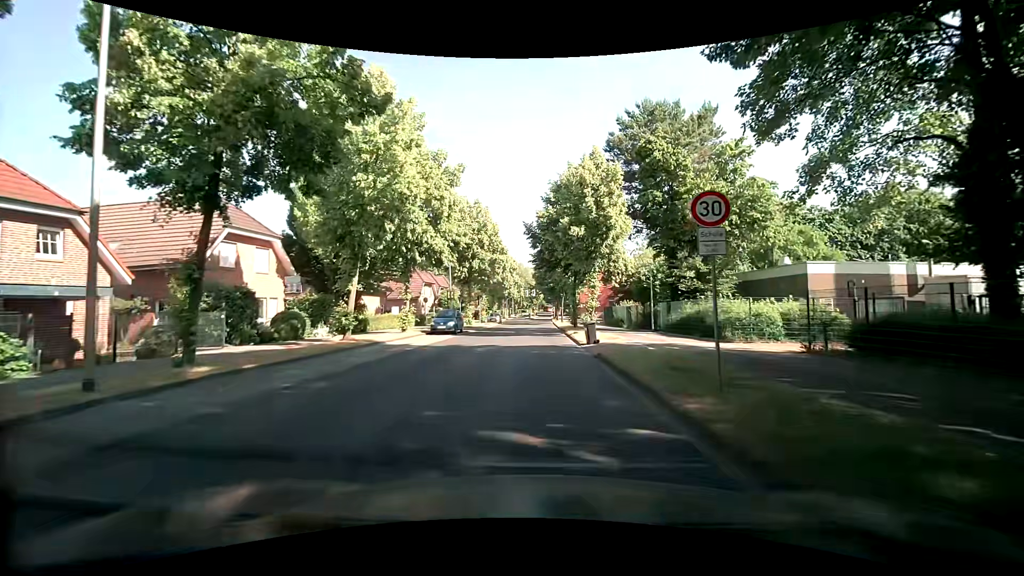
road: tertiary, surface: asphalt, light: Day
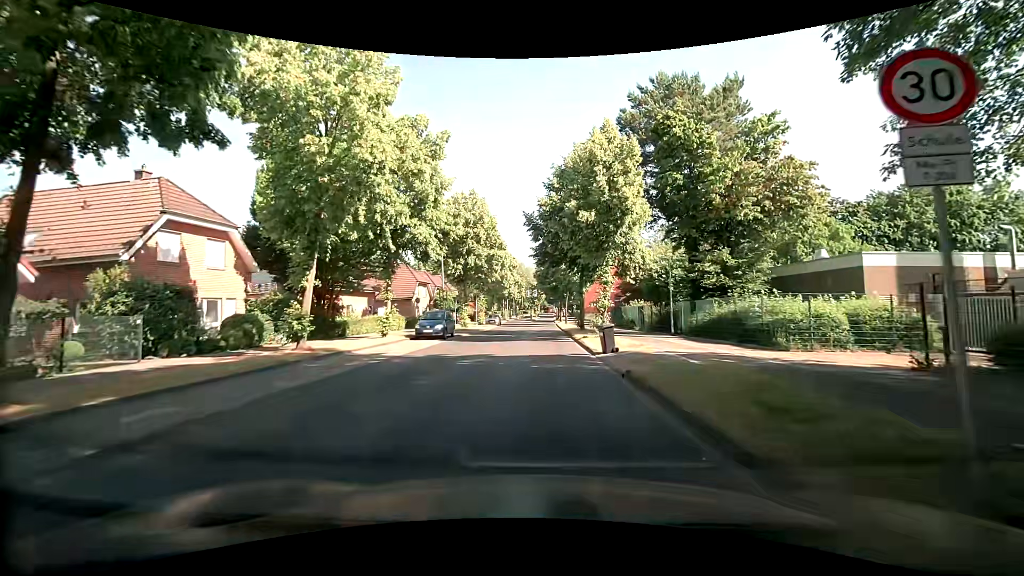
(0.0, +4.3) m; -1°
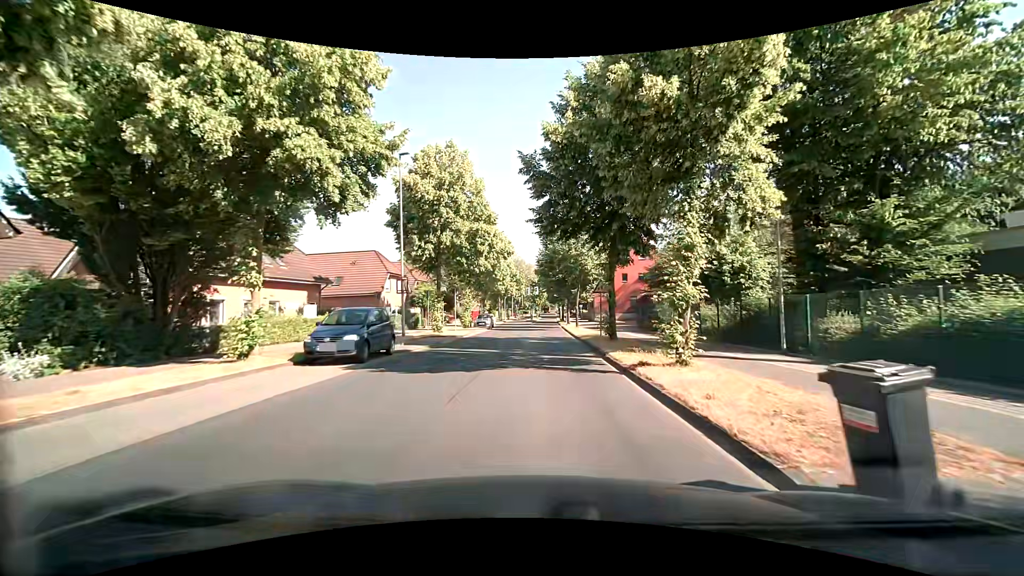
(+0.2, +12.8) m; +1°
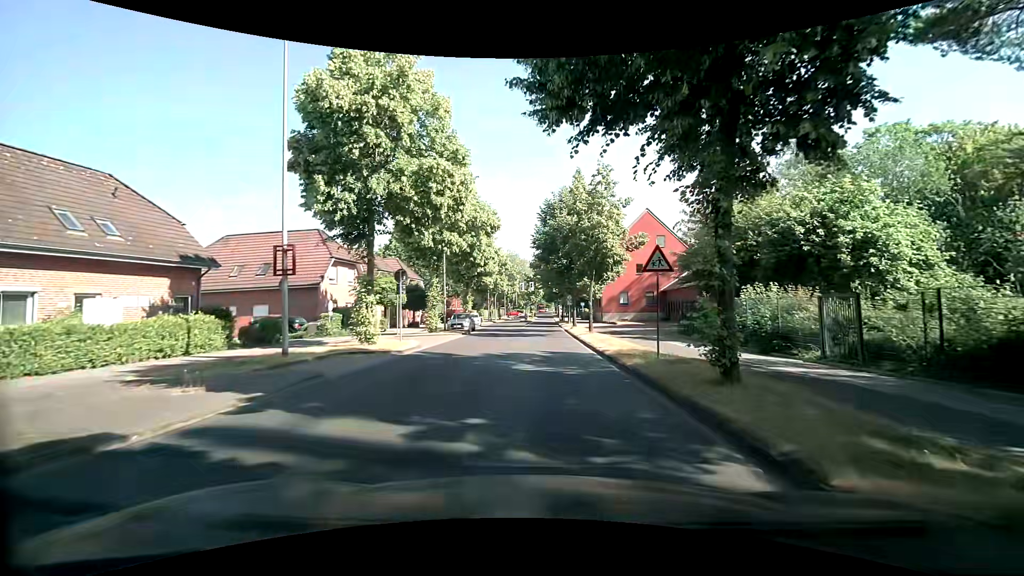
(0.0, +12.7) m; -1°
(0, +10) (+1, +20) (+1, +30) (+2, +40) (+2, +50) (+3, +60) (+3, +70) (+4, +80) (+5, +90) (+5, +100) m
